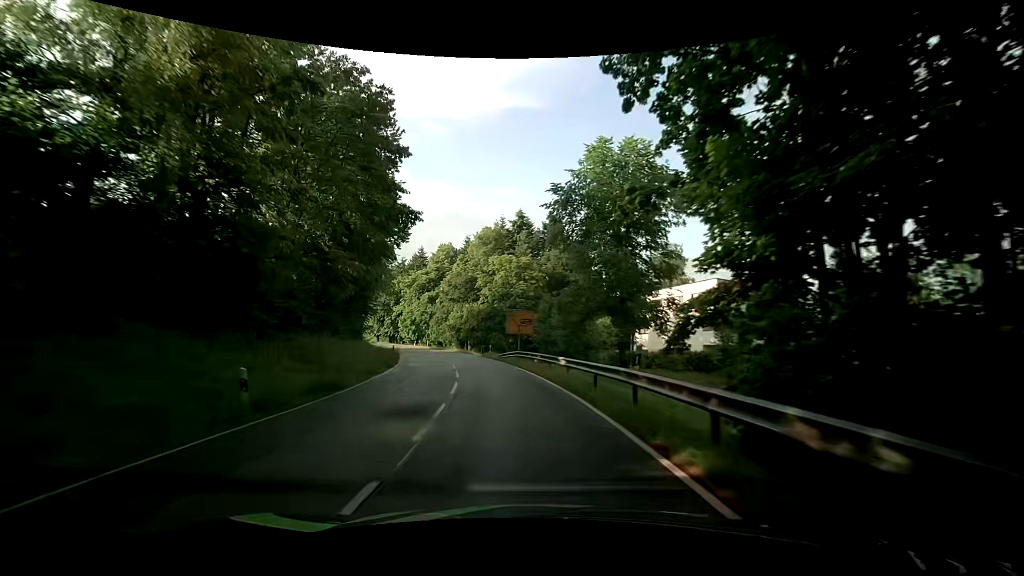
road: tertiary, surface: asphalt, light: Day
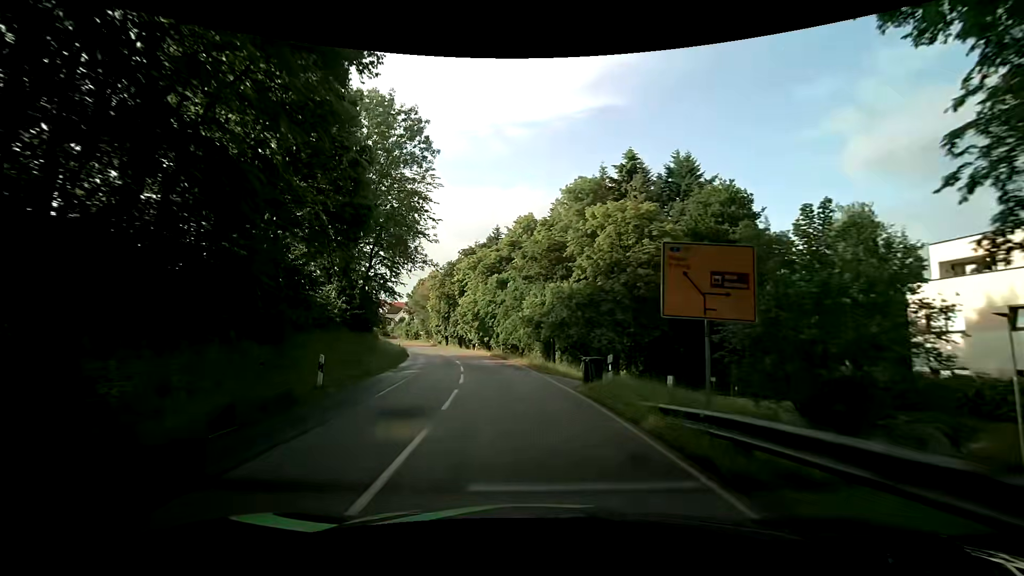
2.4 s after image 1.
(-2.5, +28.3) m; -10°
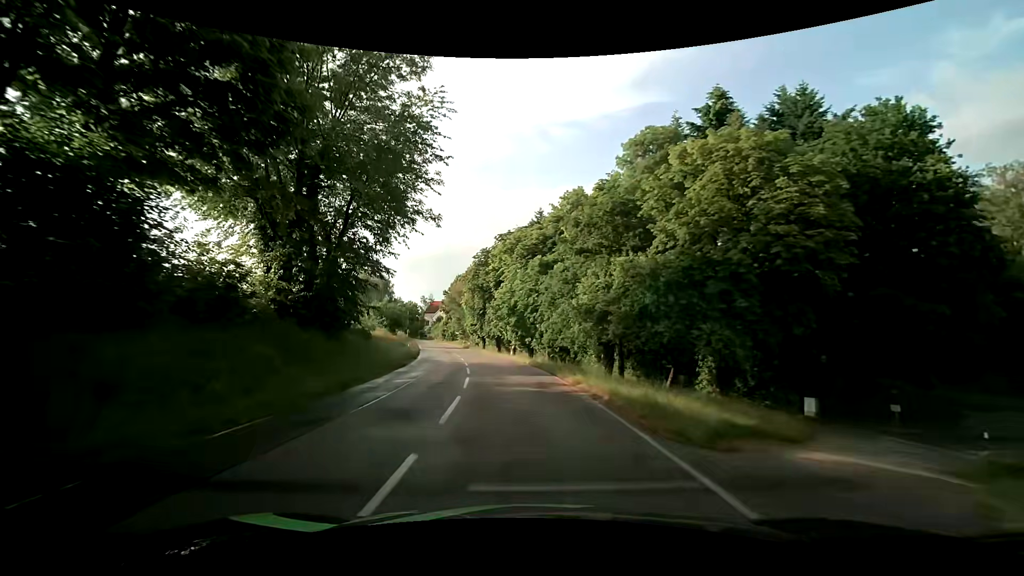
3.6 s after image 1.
(-0.7, +14.1) m; -5°
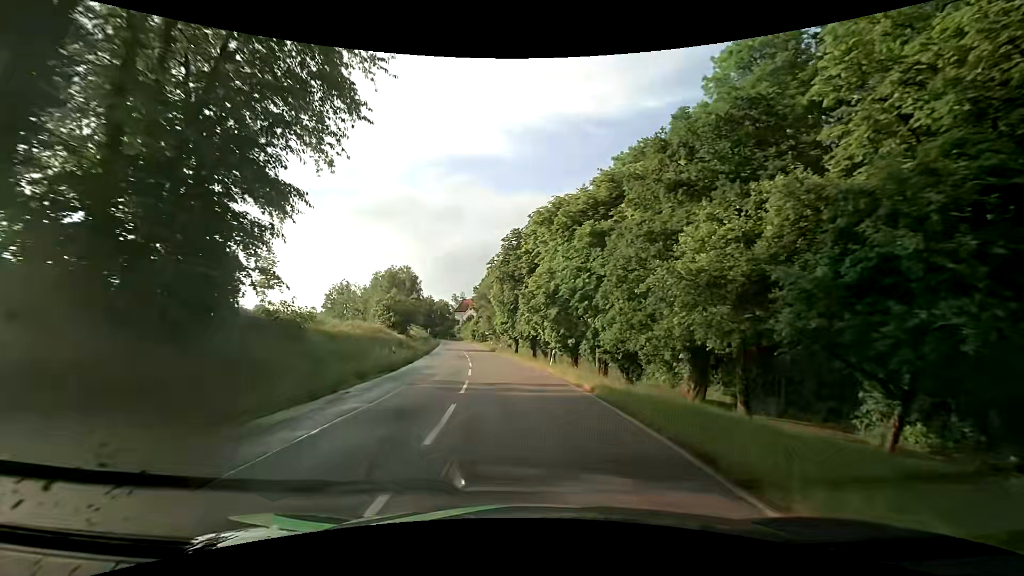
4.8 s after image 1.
(-0.6, +14.1) m; -5°
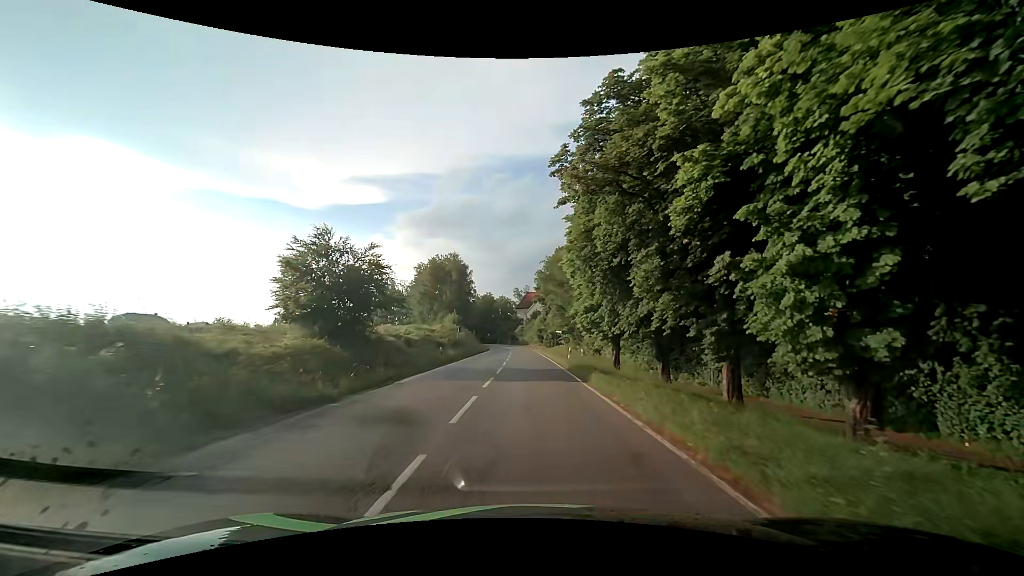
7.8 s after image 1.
(-2.7, +35.7) m; -8°
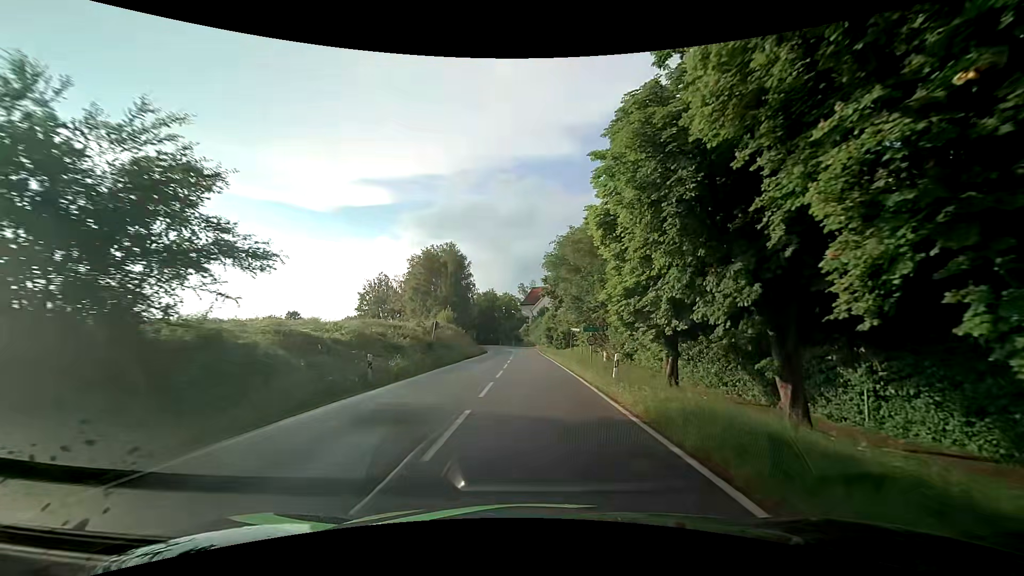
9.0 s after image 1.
(-0.1, +14.7) m; -1°
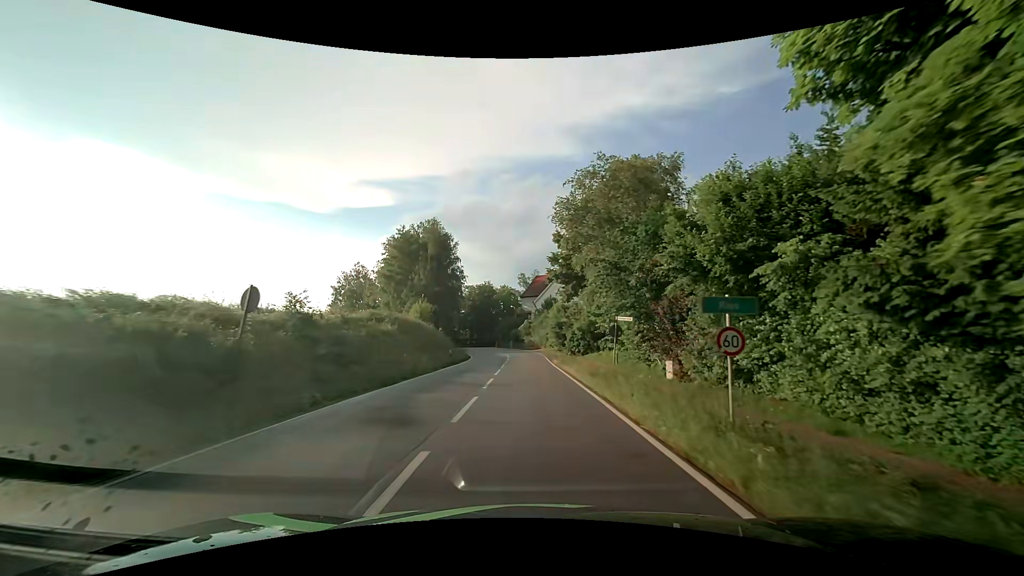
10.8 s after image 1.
(+0.1, +22.2) m; 0°
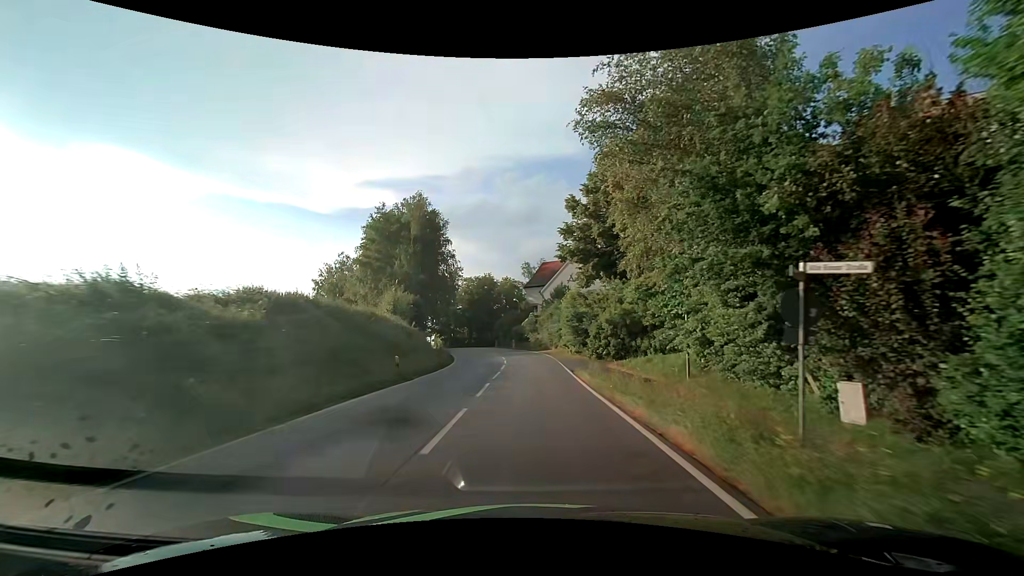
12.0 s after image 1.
(0.0, +14.9) m; 0°
(0, +10) (0, +20) (0, +30) (-1, +40) (-2, +50) (-4, +60) (-6, +69) (-9, +79) (-13, +88) (-17, +97) m
